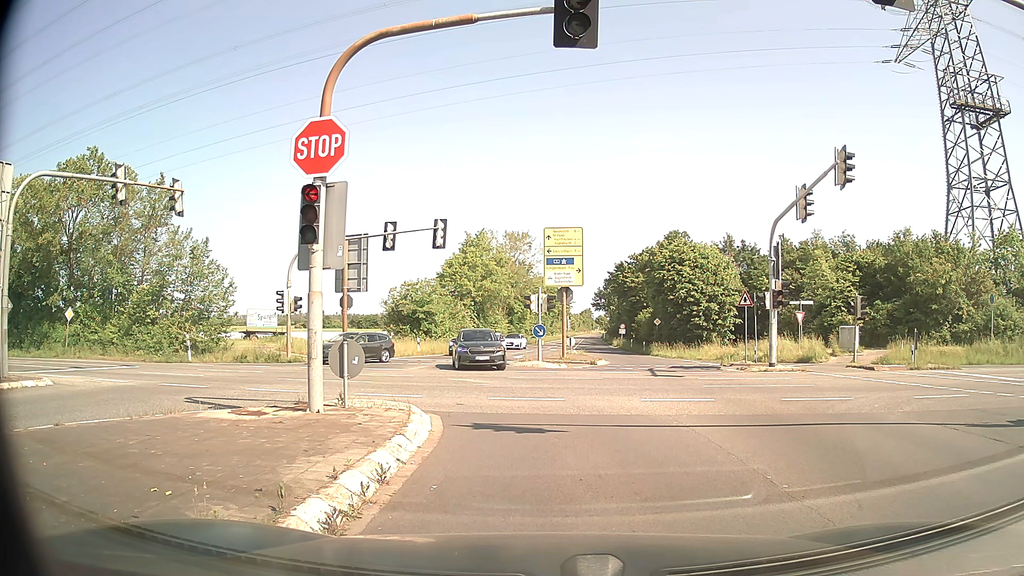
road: secondary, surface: asphalt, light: Day
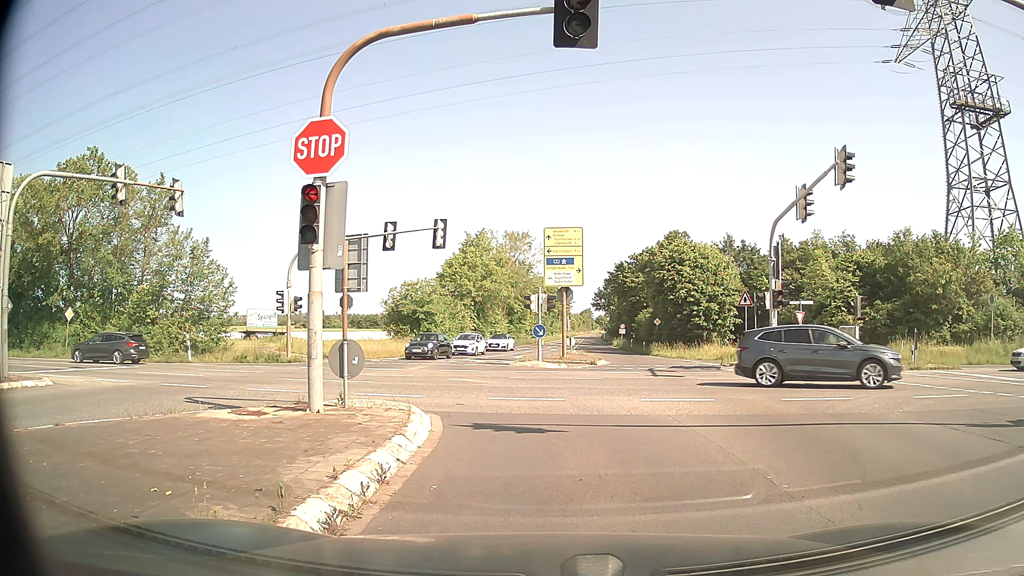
(0.0, 0.0) m; 0°
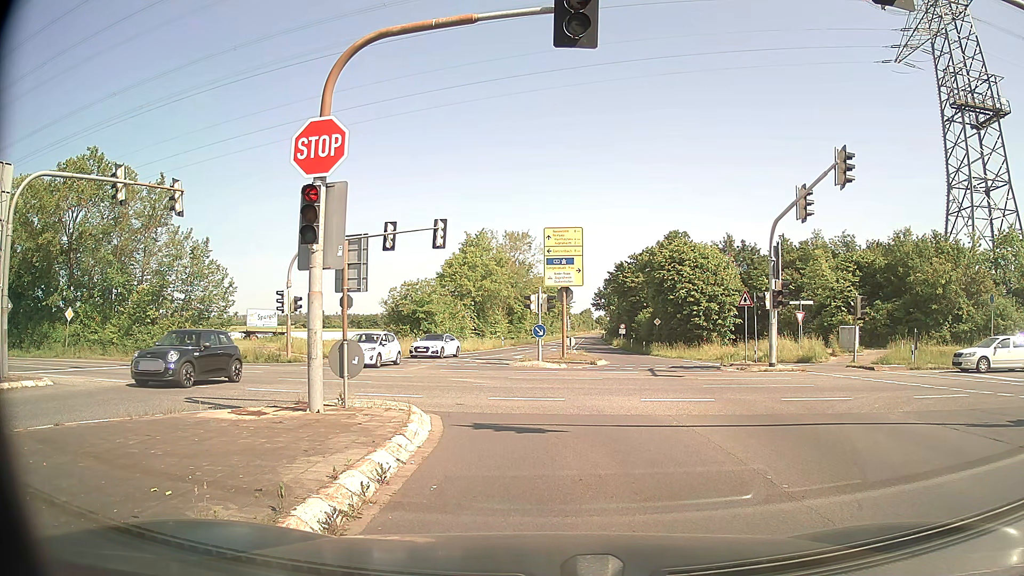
(0.0, 0.0) m; 0°
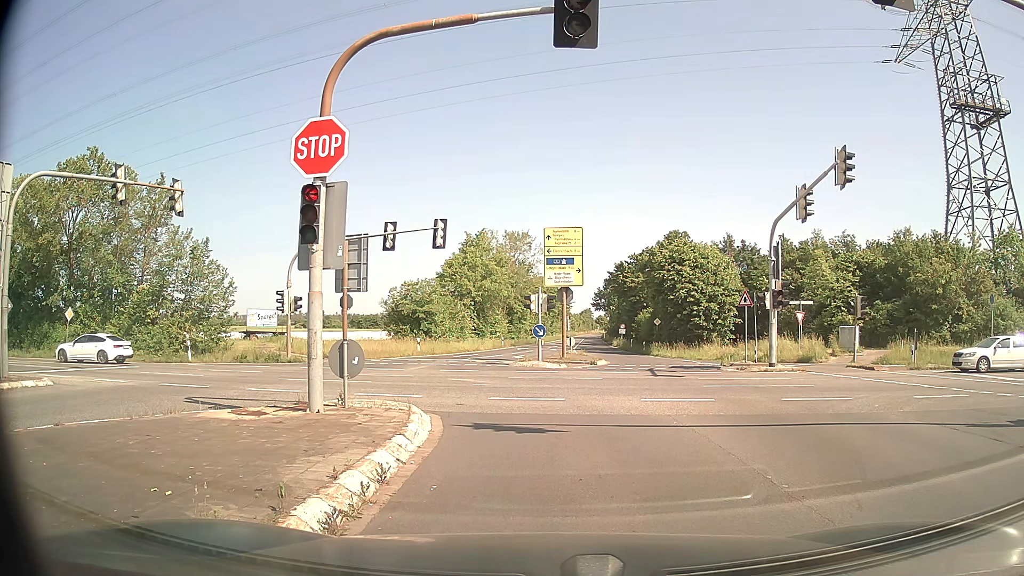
(0.0, 0.0) m; 0°
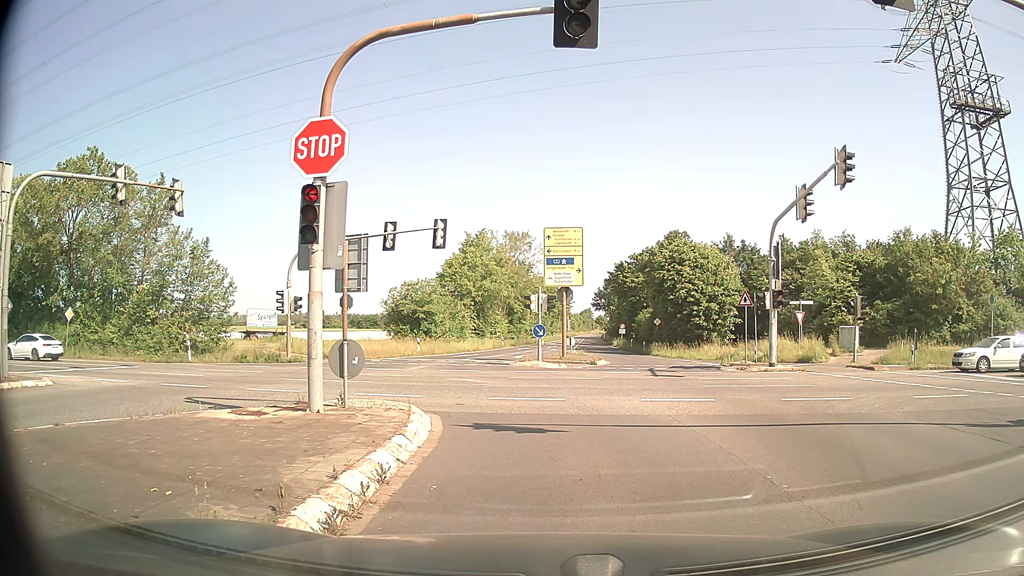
(0.0, 0.0) m; 0°
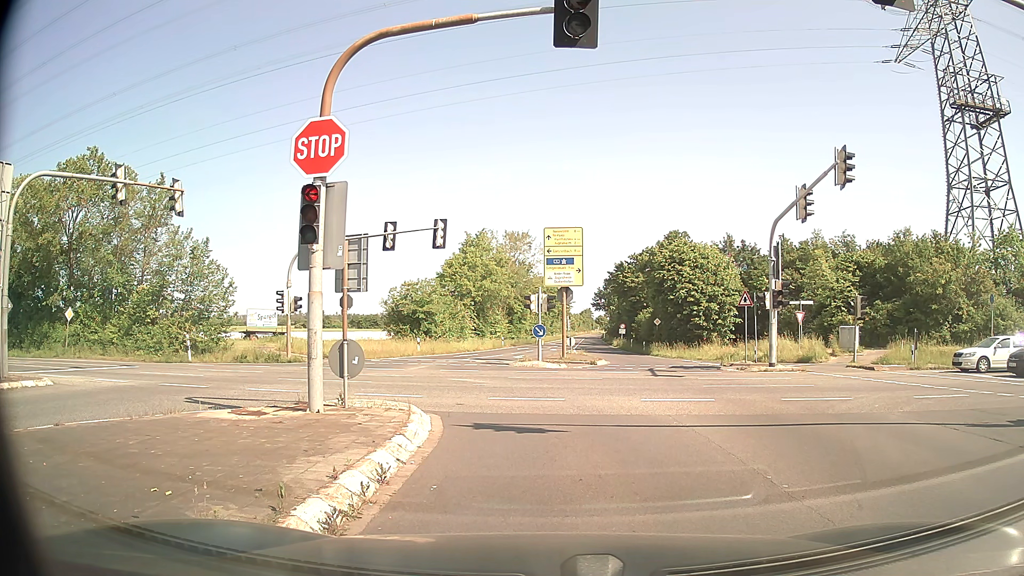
(0.0, 0.0) m; 0°
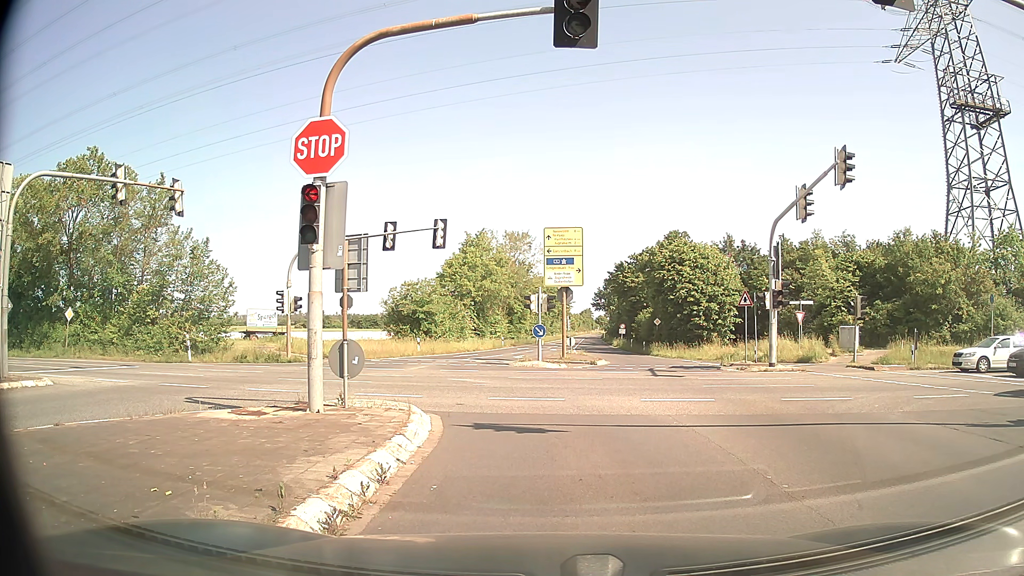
(0.0, 0.0) m; 0°
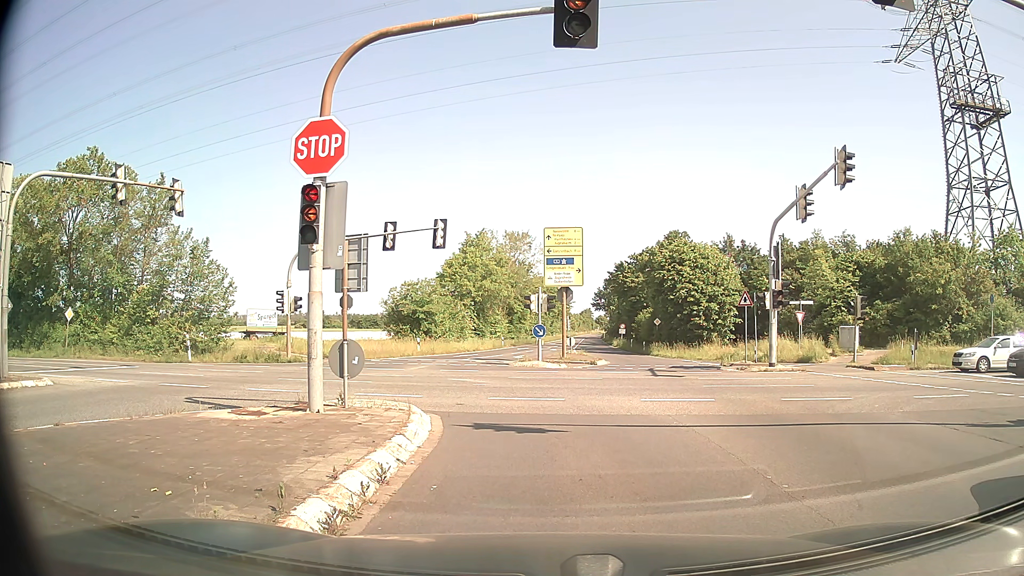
(0.0, 0.0) m; 0°
(0, +10) (-4, +19) (-11, +25) (-21, +28) (-31, +30) (-41, +31) (-51, +32) (-61, +33) (-71, +34) (-81, +35) m
